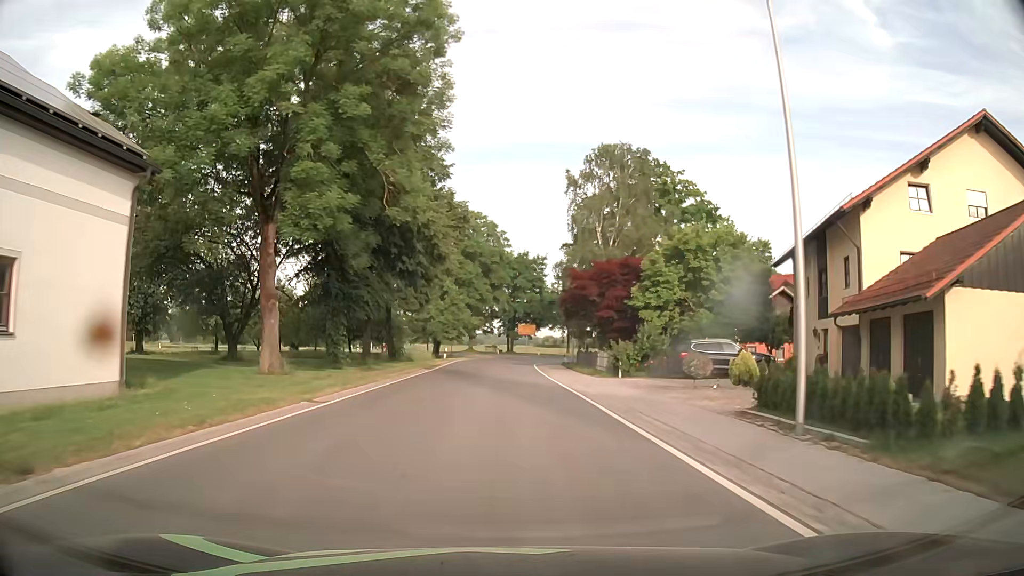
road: secondary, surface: asphalt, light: Day
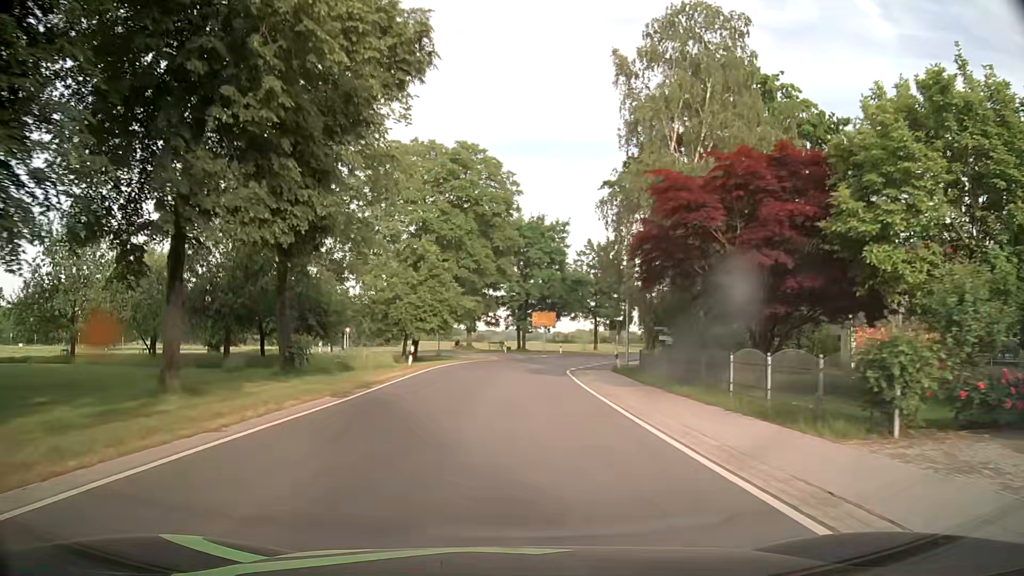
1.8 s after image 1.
(-0.1, +22.8) m; -1°
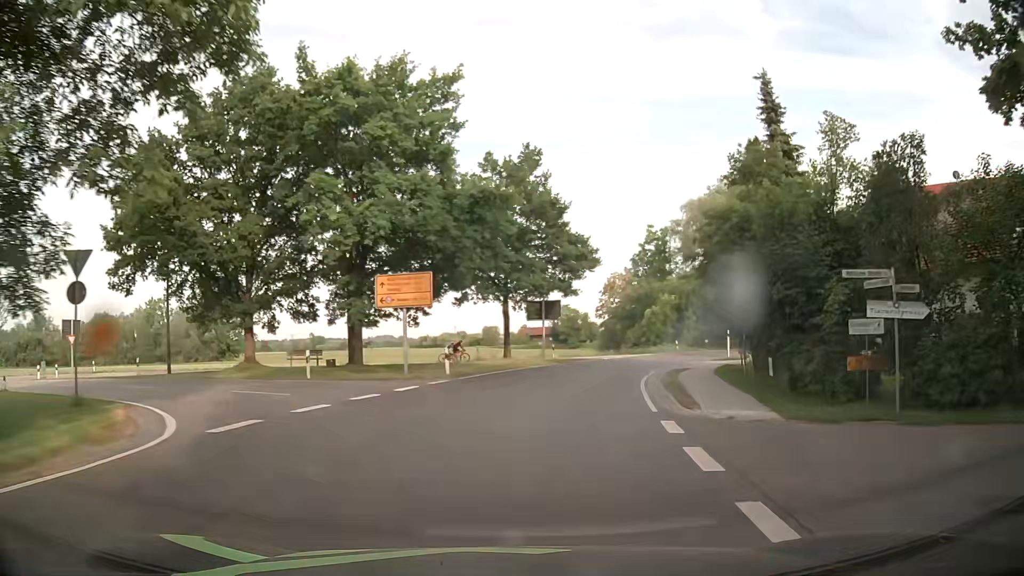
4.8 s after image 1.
(+1.9, +37.9) m; +11°
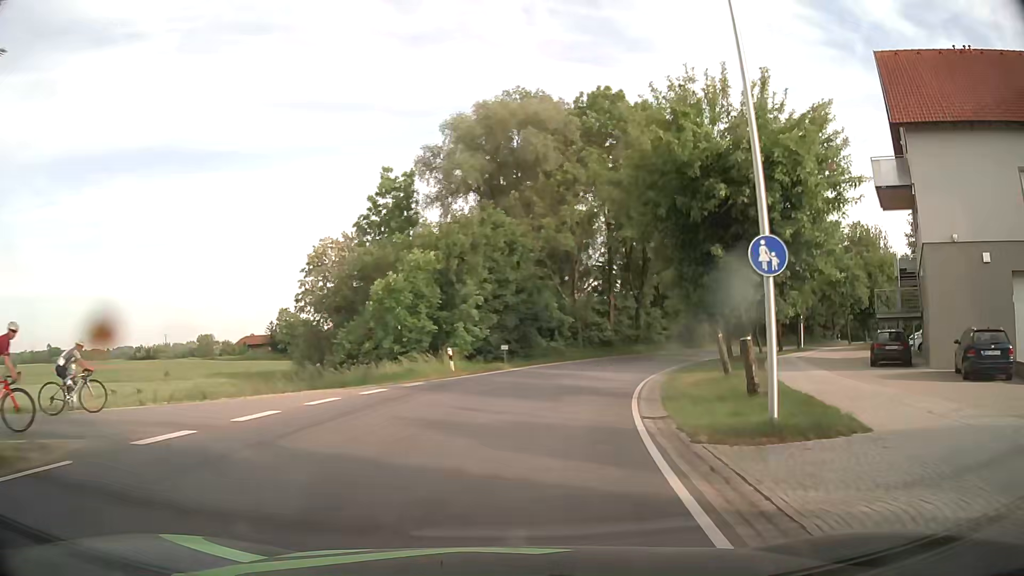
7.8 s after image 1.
(+7.2, +37.1) m; +22°
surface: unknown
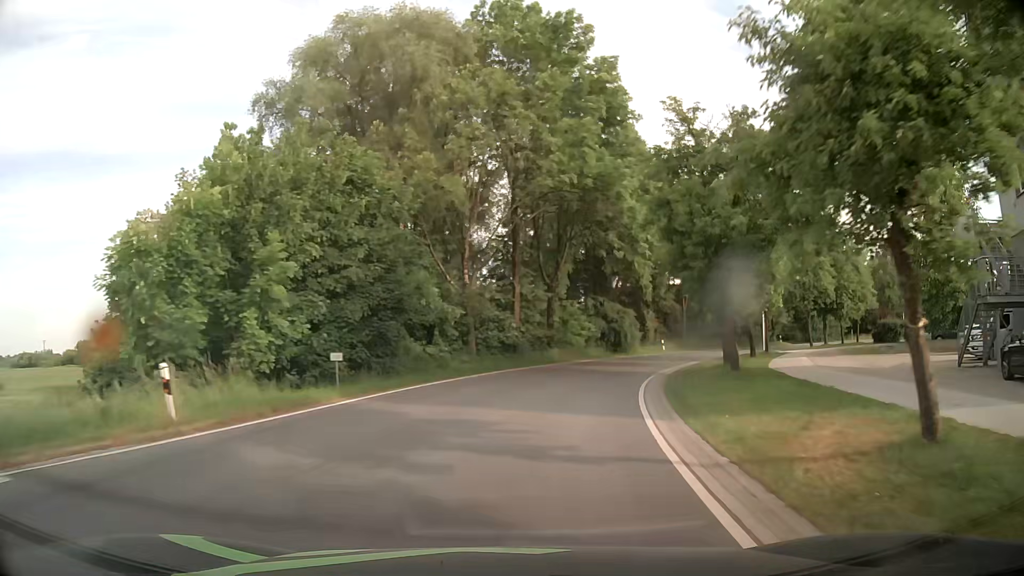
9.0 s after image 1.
(+1.2, +15.1) m; +9°
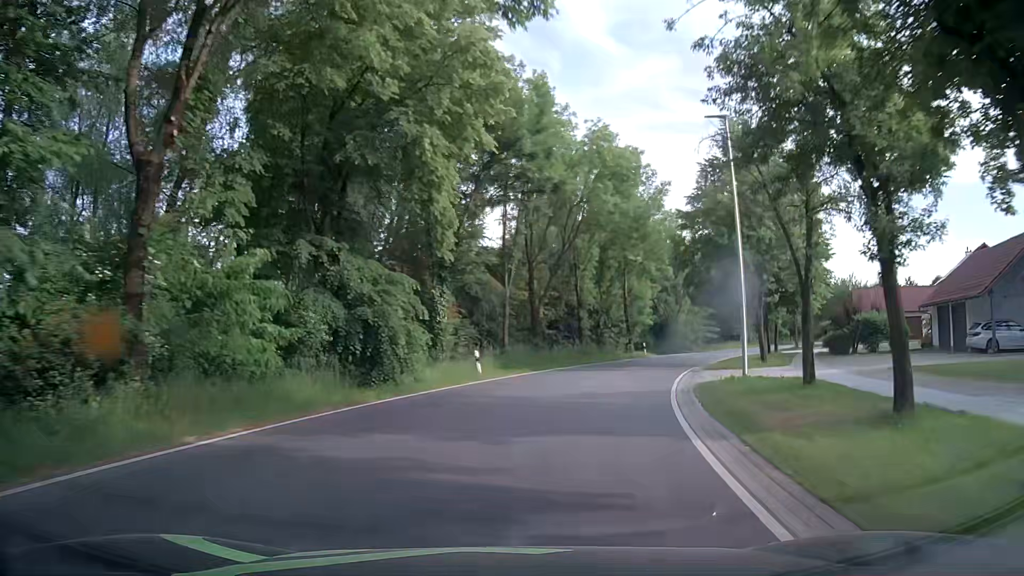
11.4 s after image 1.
(+4.9, +29.9) m; +19°
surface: asphalt
(+1, +10) (+2, +20) (+5, +29) (+9, +39) (+14, +48) (+19, +56) (+24, +64) (+31, +72) (+37, +80) (+44, +87) m
